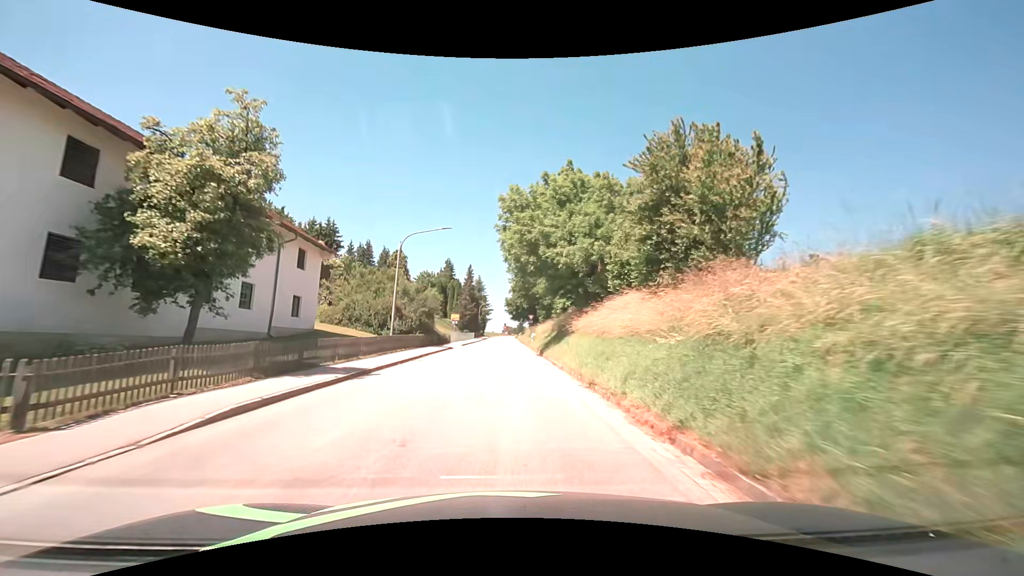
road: tertiary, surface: asphalt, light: Day
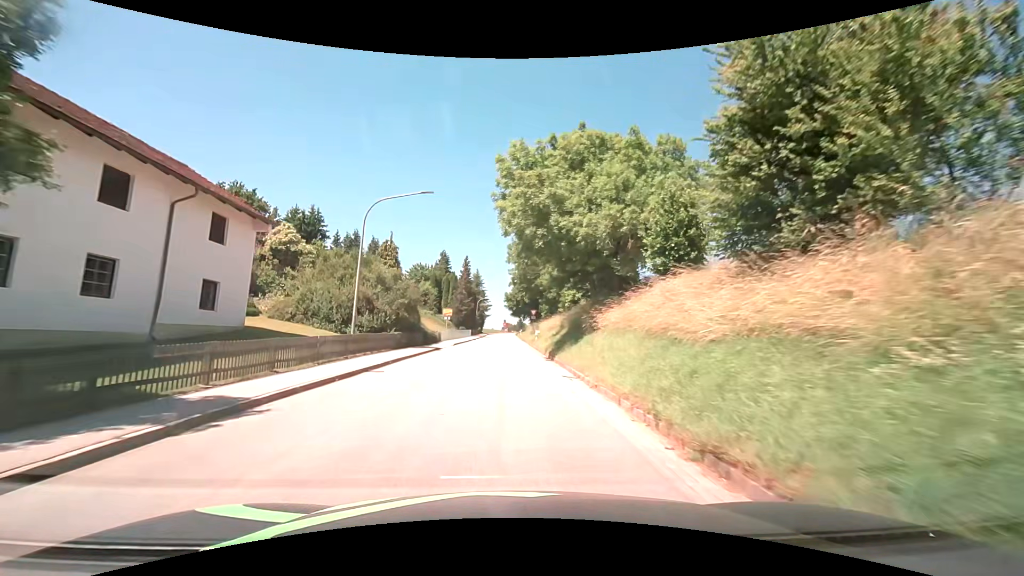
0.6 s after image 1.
(0.0, +7.3) m; +1°
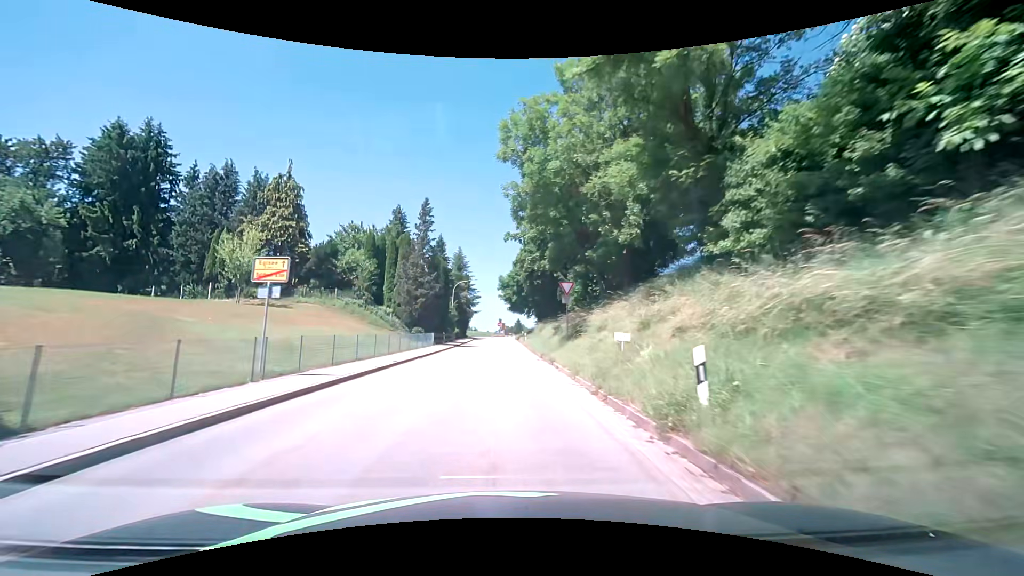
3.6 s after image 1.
(-0.1, +38.6) m; 0°
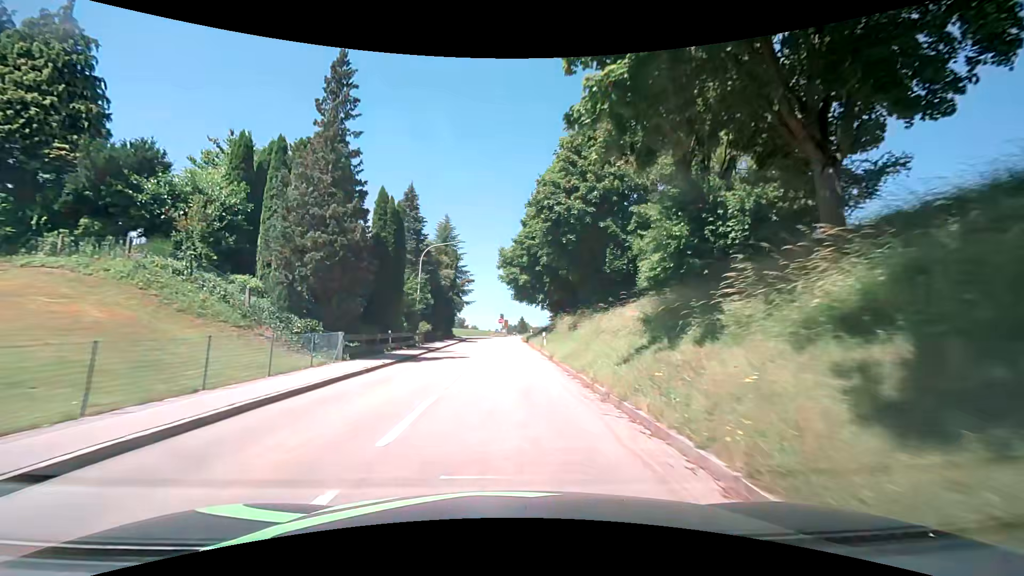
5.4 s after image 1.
(-0.1, +24.5) m; -1°
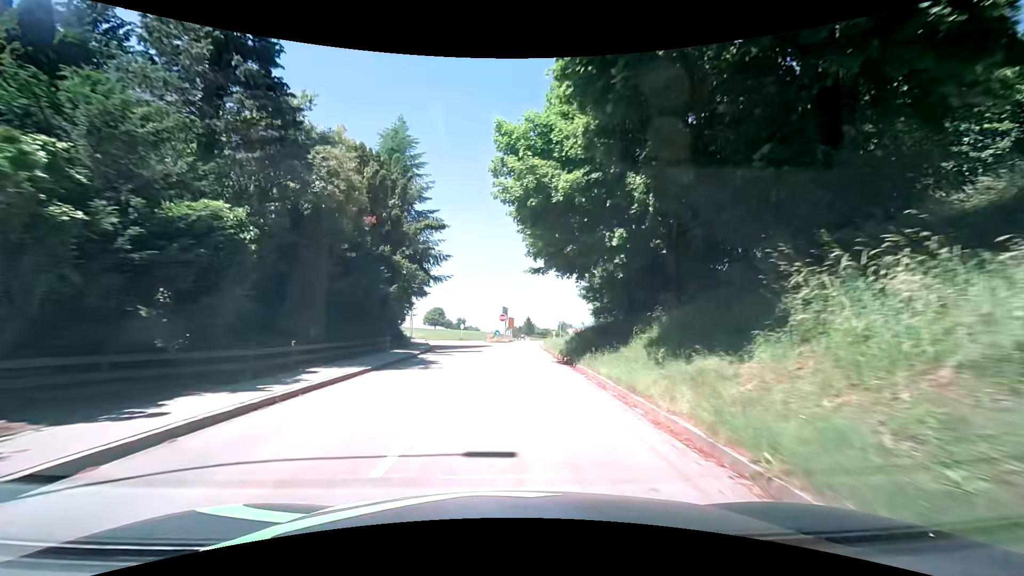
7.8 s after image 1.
(0.0, +31.6) m; 0°
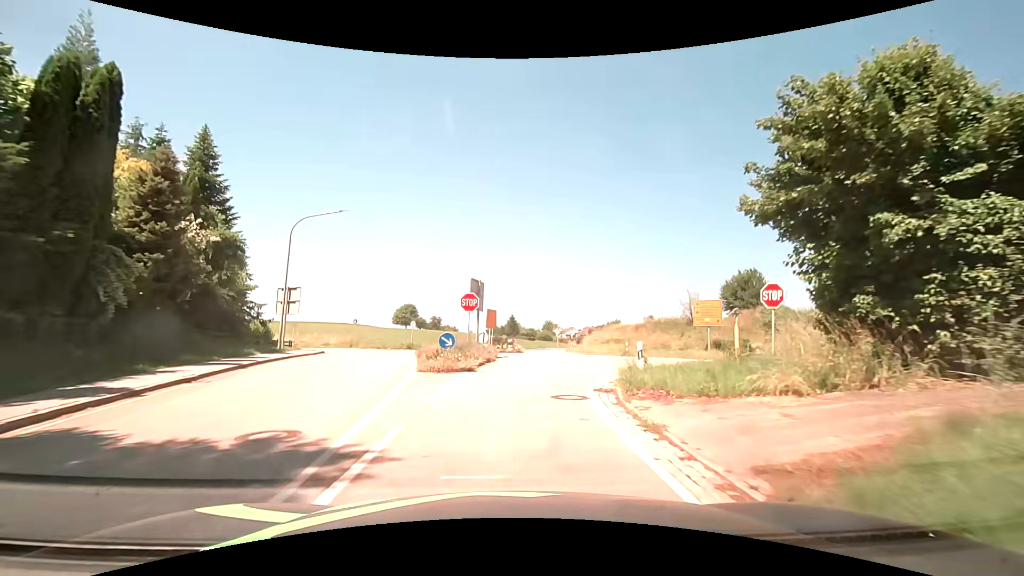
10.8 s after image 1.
(+0.7, +33.5) m; +1°
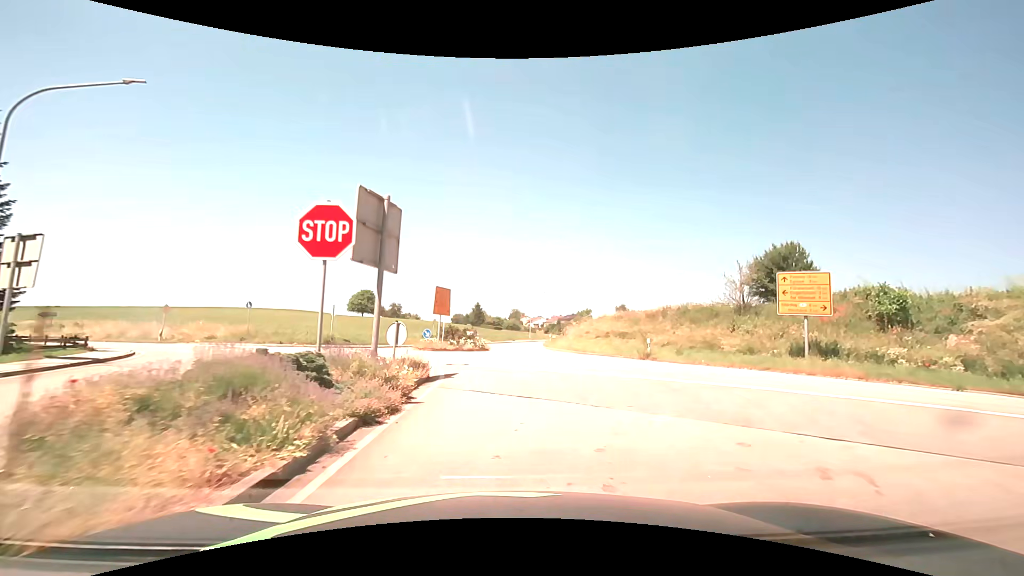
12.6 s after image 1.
(+0.6, +15.4) m; +5°
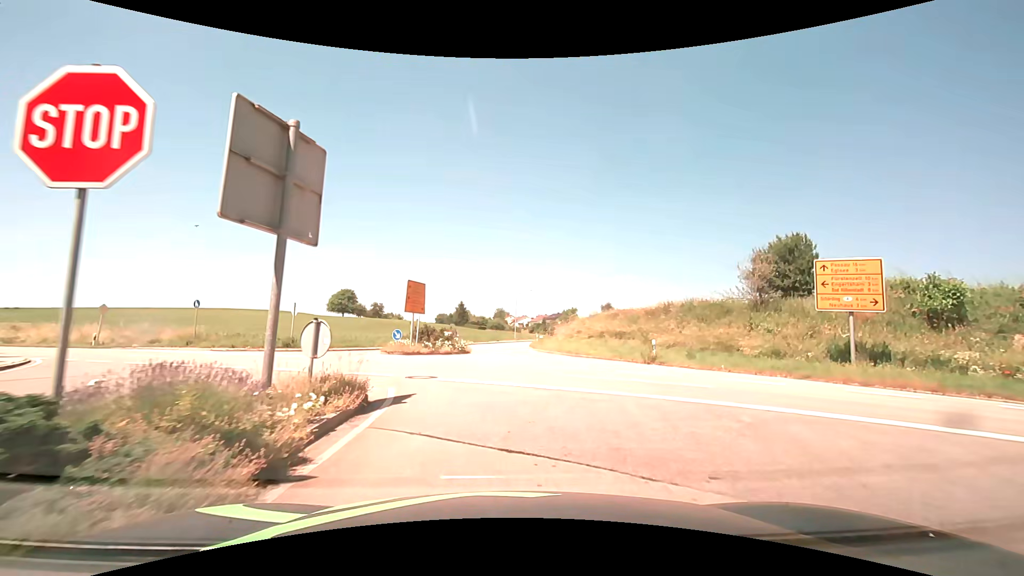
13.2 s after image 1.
(0.0, +3.9) m; +1°
